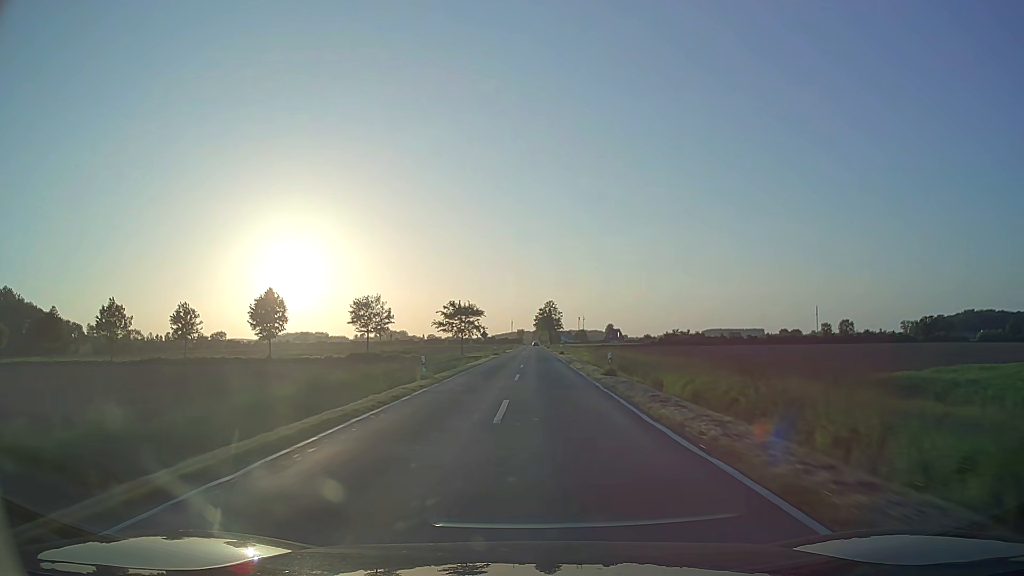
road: secondary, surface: asphalt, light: Day
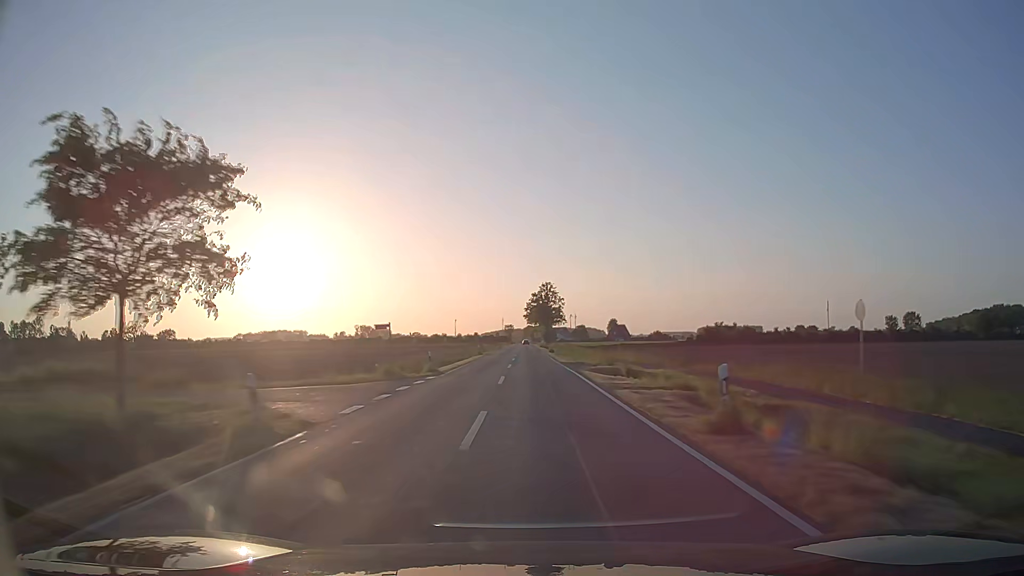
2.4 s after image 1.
(+0.6, +63.2) m; +1°
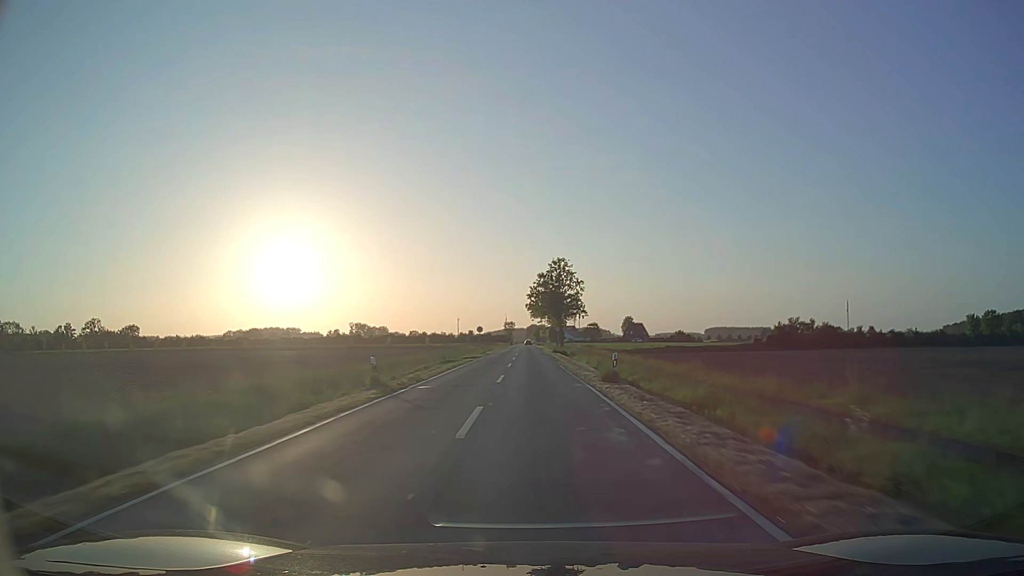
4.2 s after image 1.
(-0.1, +47.4) m; 0°
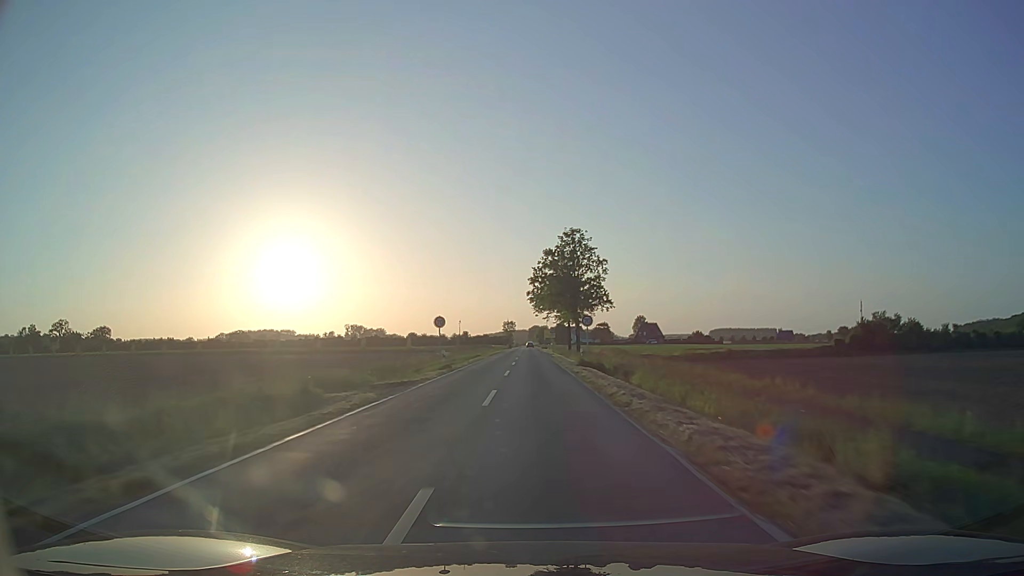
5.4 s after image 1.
(0.0, +31.6) m; 0°
(0, +10) (0, +20) (0, +30) (0, +40) (0, +50) (0, +60) (0, +70) (0, +80) (0, +90) (0, +100) m
